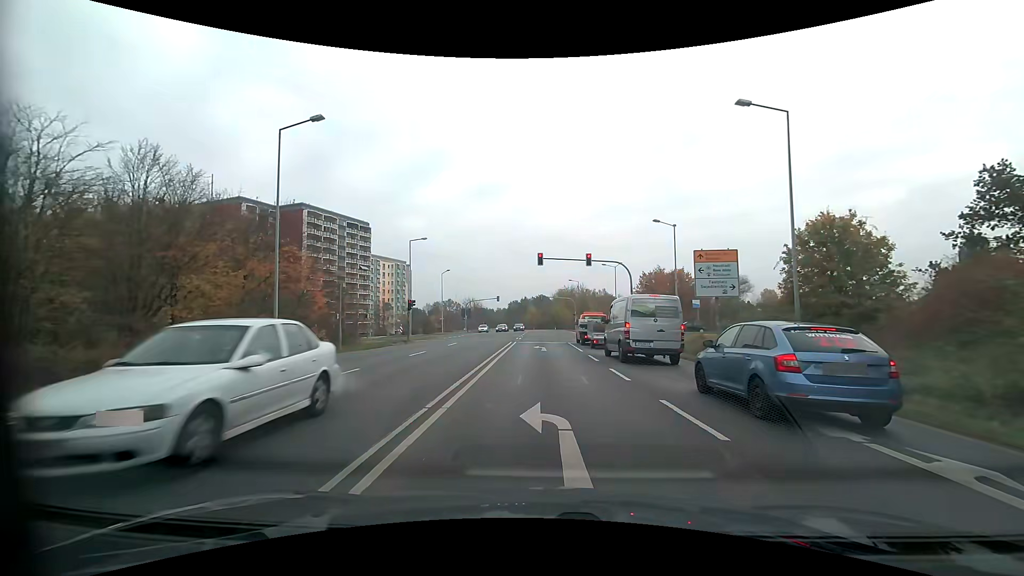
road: secondary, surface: asphalt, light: Day
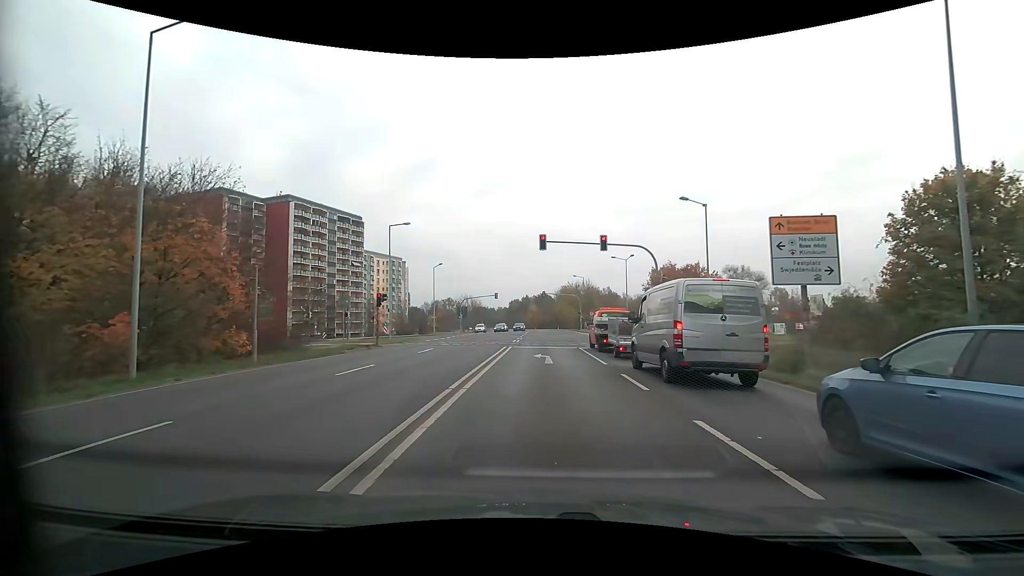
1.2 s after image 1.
(0.0, +7.7) m; 0°
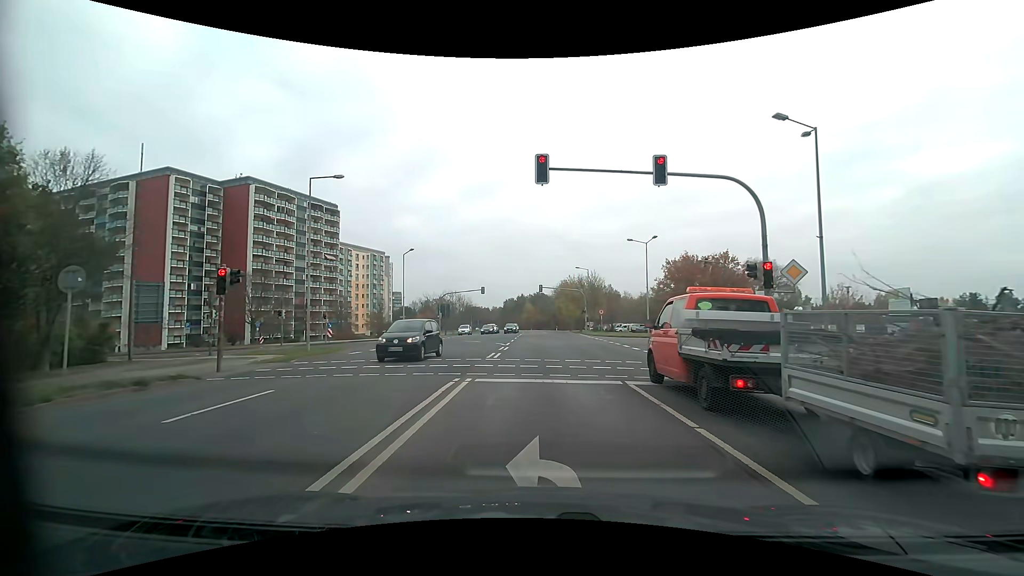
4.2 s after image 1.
(0.0, +14.6) m; 0°
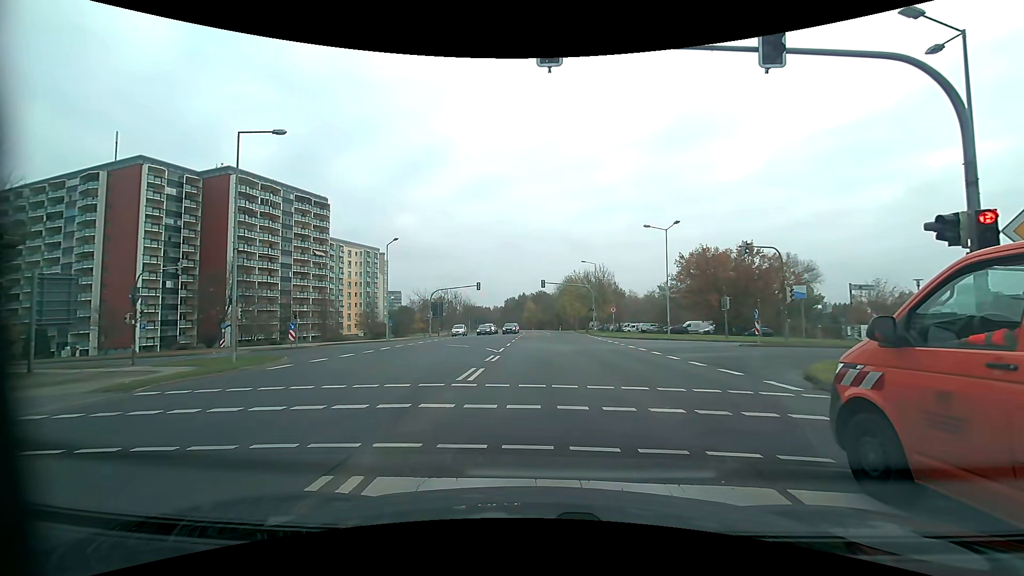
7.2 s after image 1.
(0.0, +6.9) m; 0°
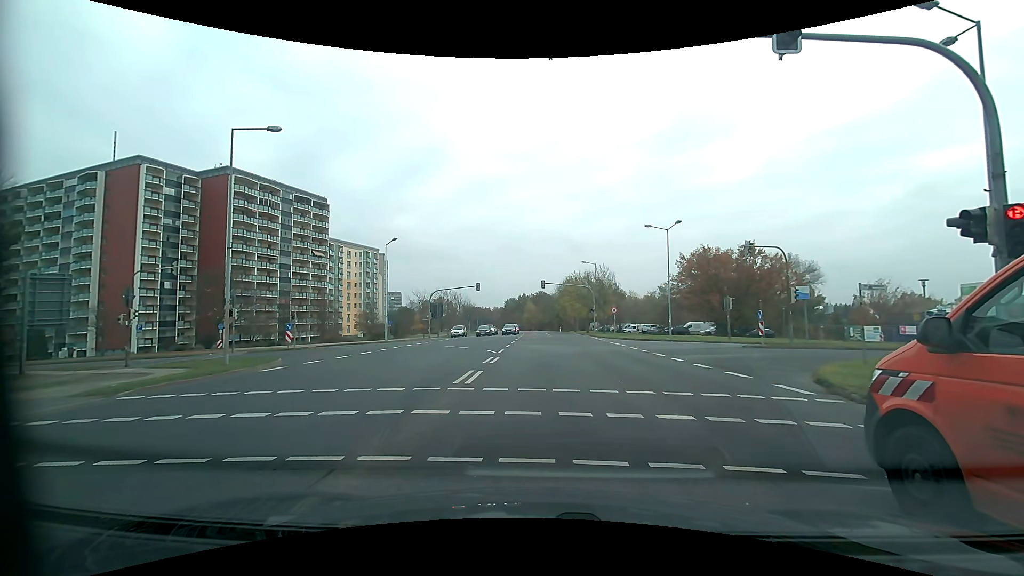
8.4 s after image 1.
(0.0, +0.4) m; 0°
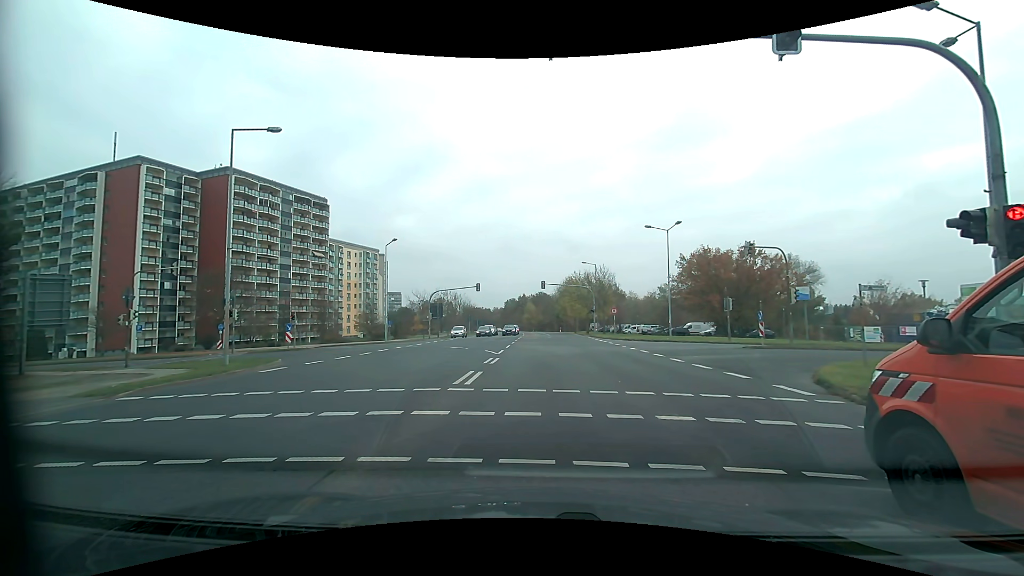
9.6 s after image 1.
(0.0, +0.1) m; 0°
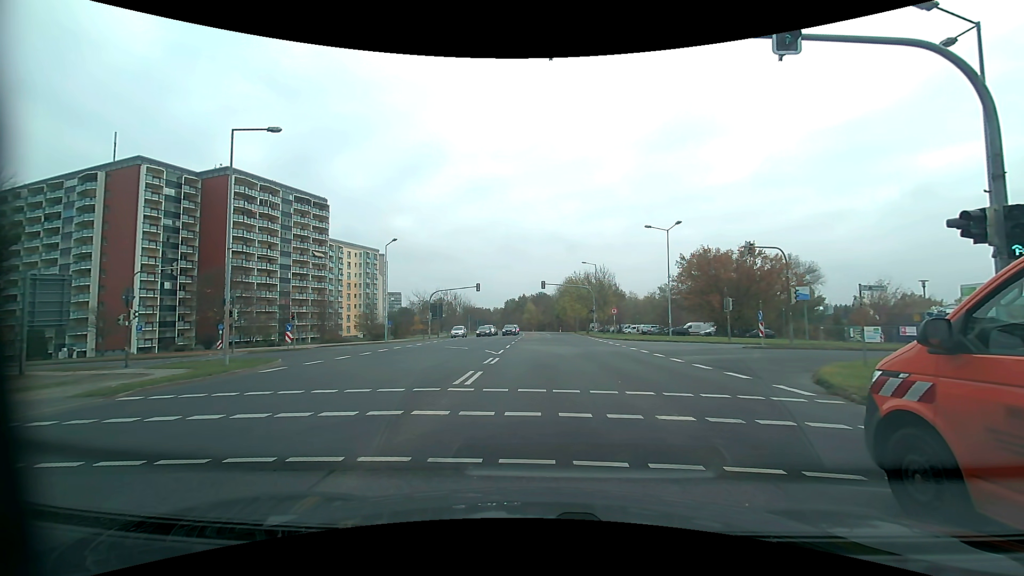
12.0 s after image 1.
(0.0, 0.0) m; 0°
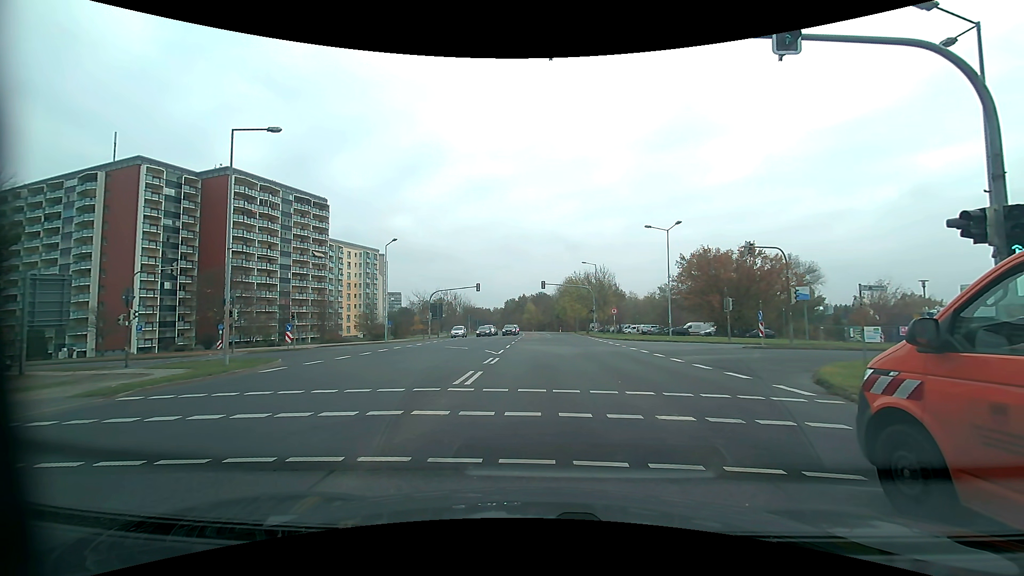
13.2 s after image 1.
(0.0, 0.0) m; 0°
(0, +10) (0, +20) (-2, +30) (-8, +38) (-17, +42) (-27, +44) (-36, +47) (-46, +50) (-56, +52) (-65, +55) m
